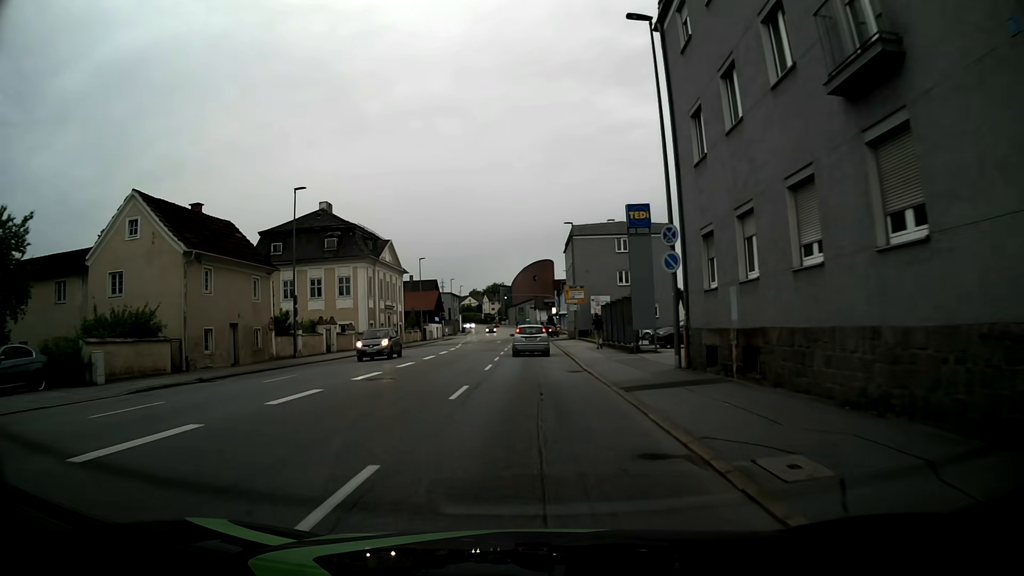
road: tertiary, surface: asphalt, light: Day
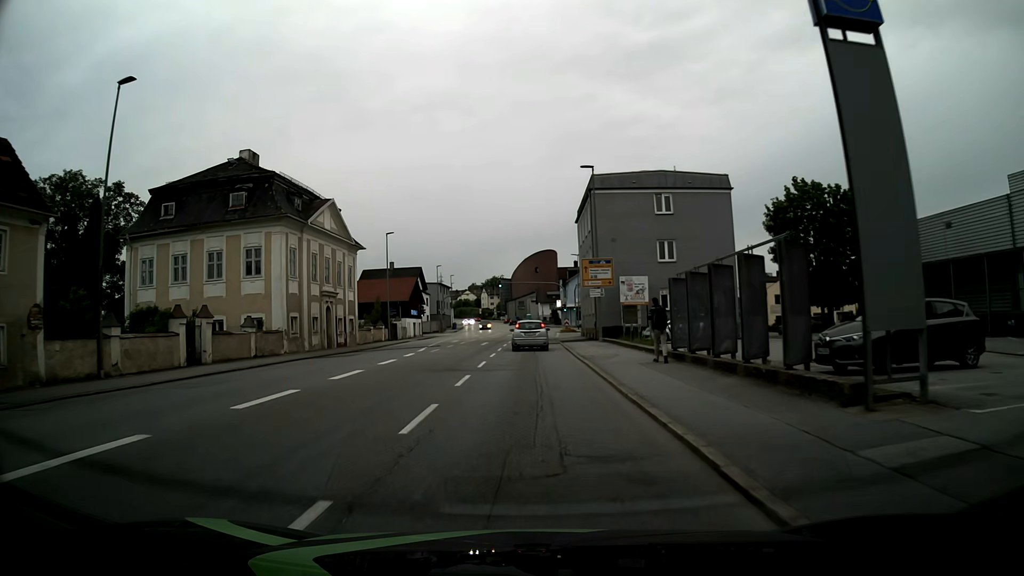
(+0.1, +19.6) m; 0°
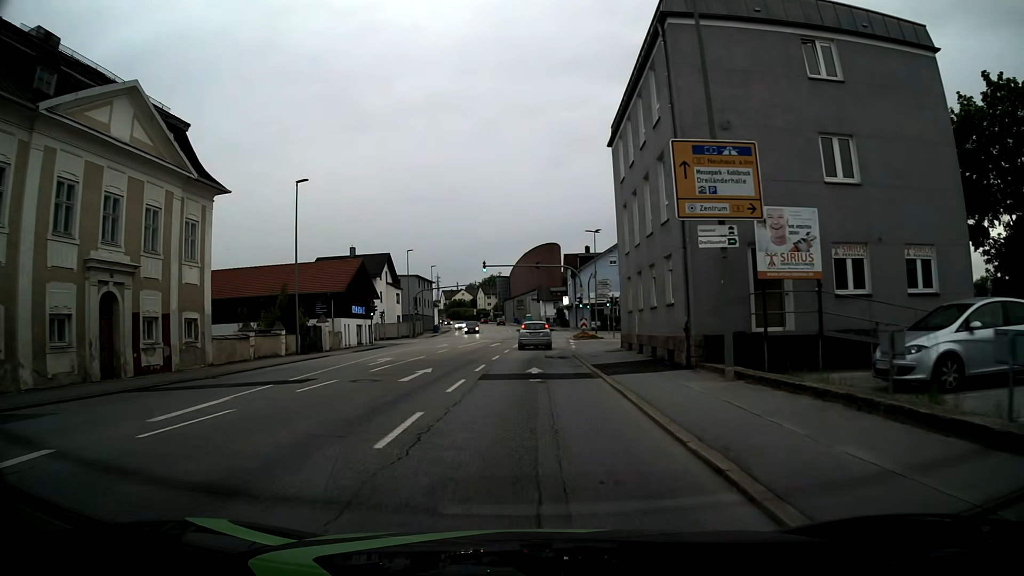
(+0.1, +25.0) m; 0°
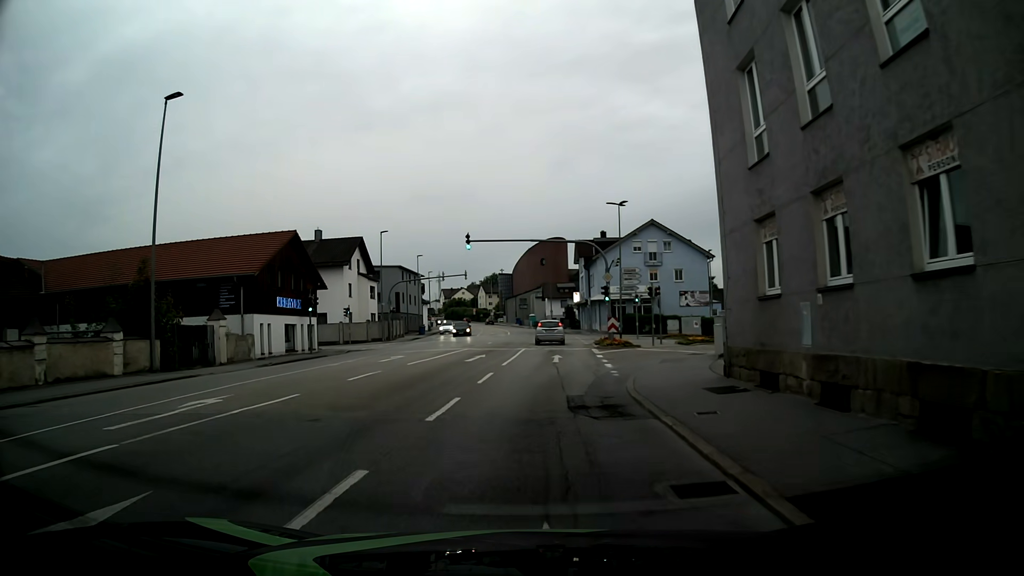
(-0.1, +16.1) m; -1°
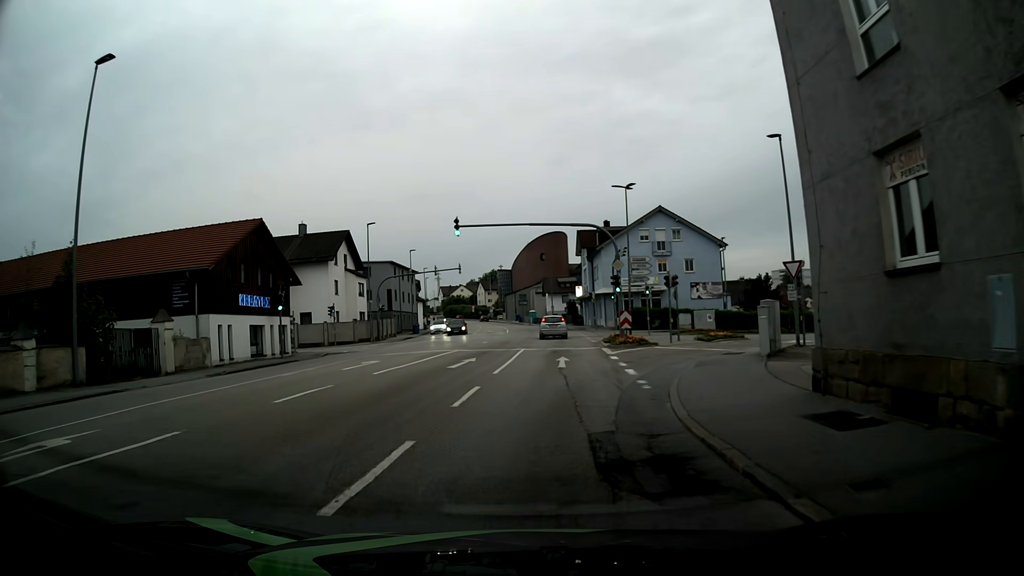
(0.0, +4.7) m; 0°
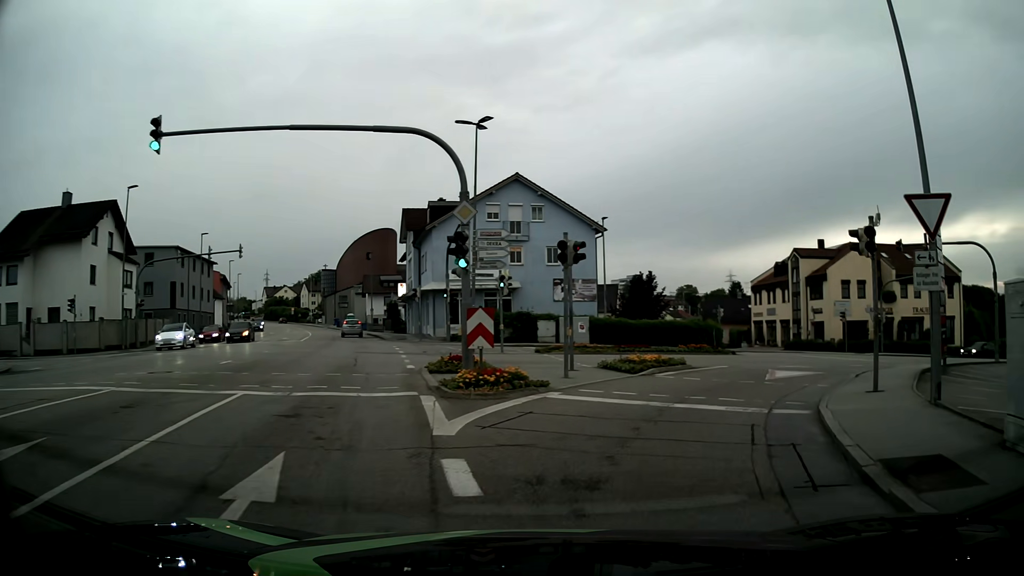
(+1.2, +16.5) m; +13°
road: tertiary_link
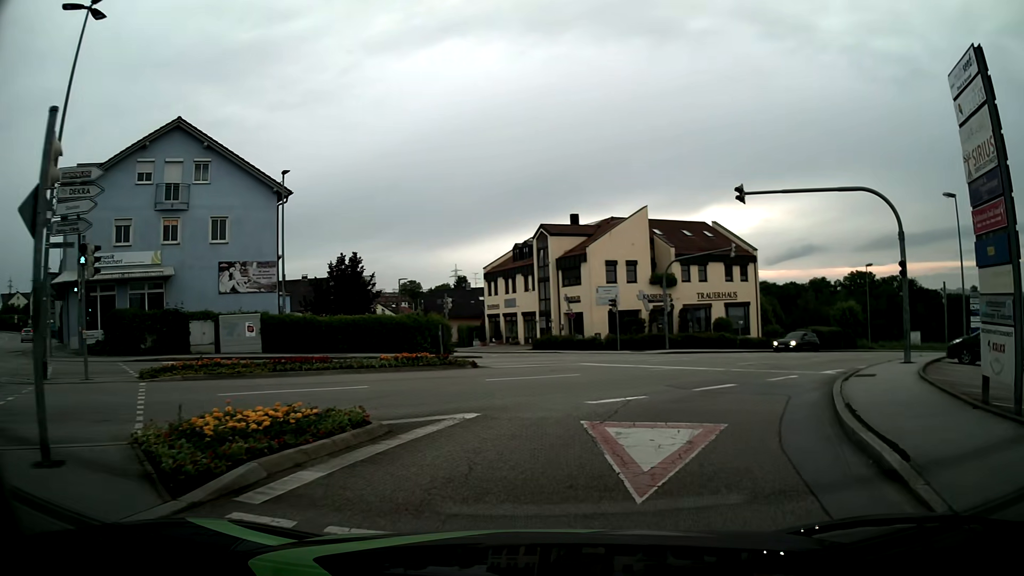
(+2.8, +12.3) m; +24°
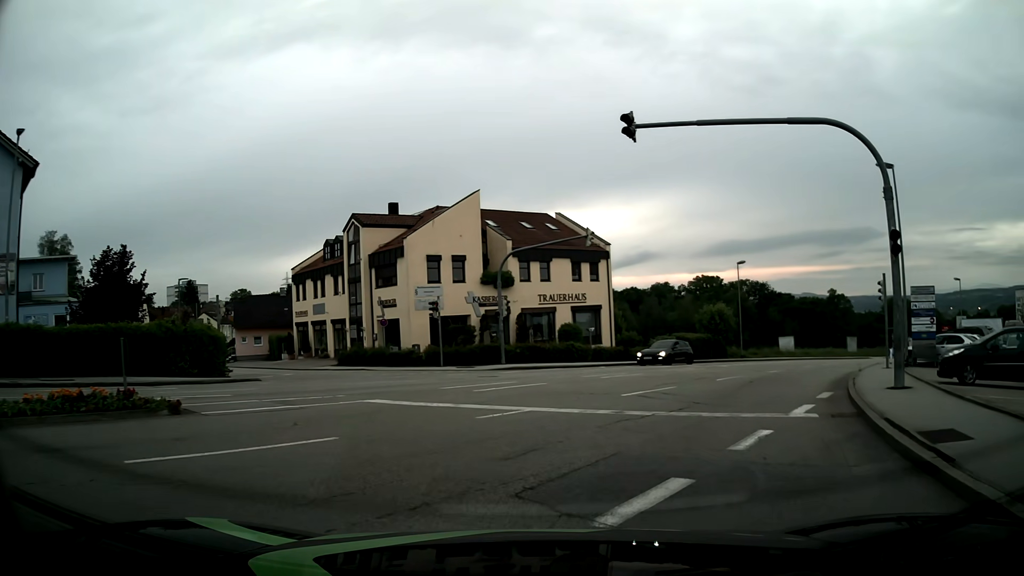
(+1.2, +8.8) m; +16°
